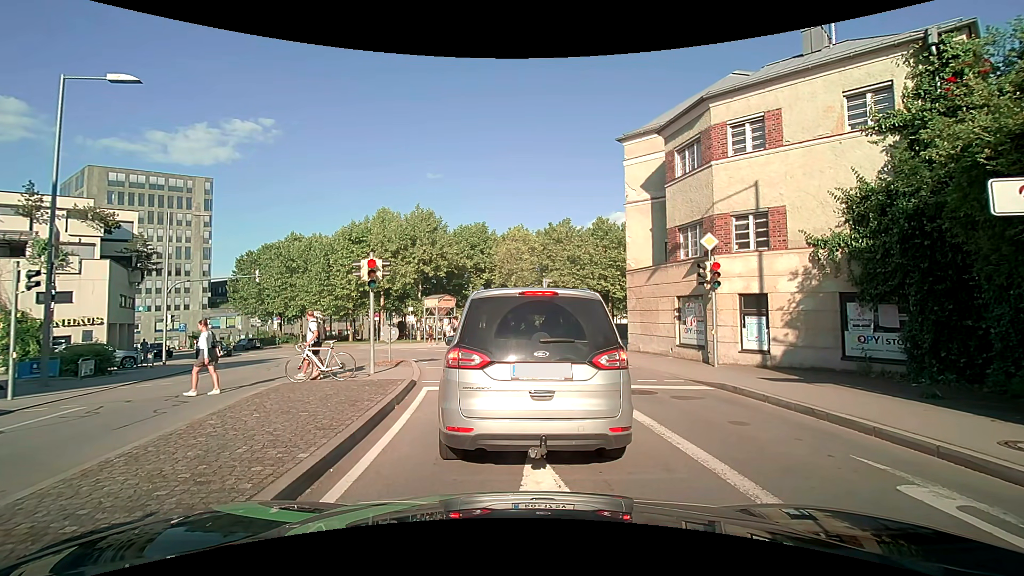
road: tertiary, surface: asphalt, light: Day
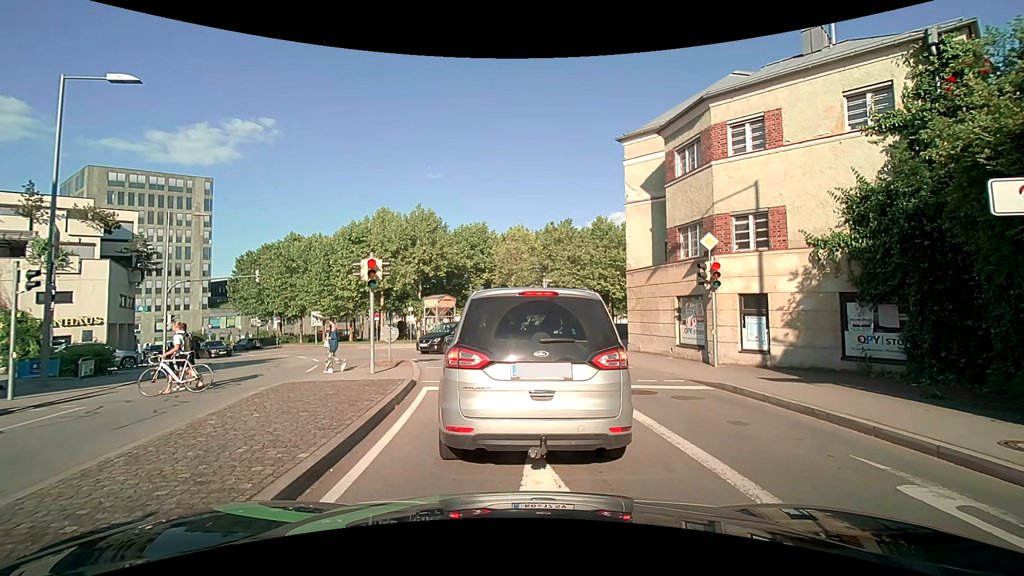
(0.0, 0.0) m; 0°
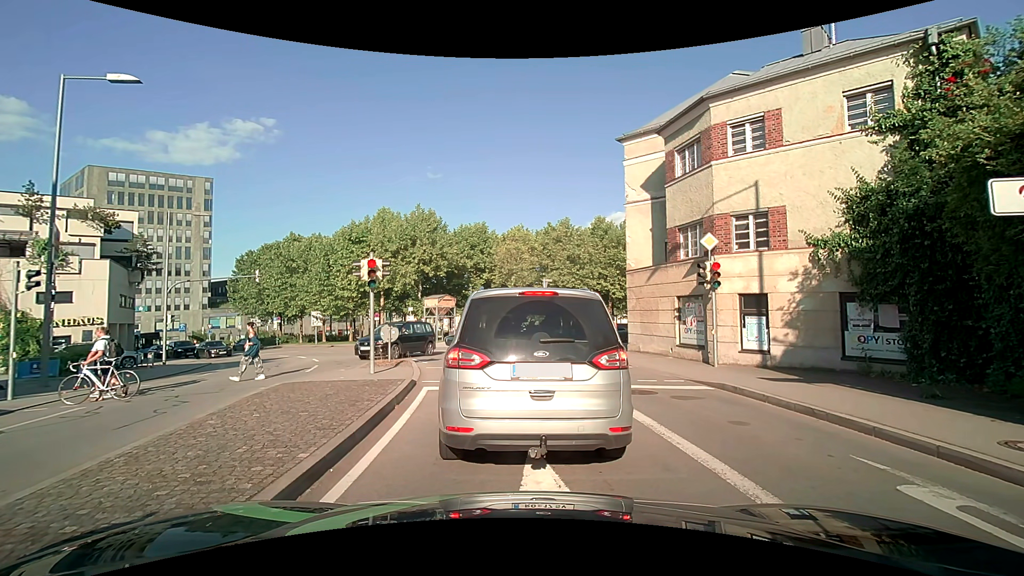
(0.0, 0.0) m; 0°
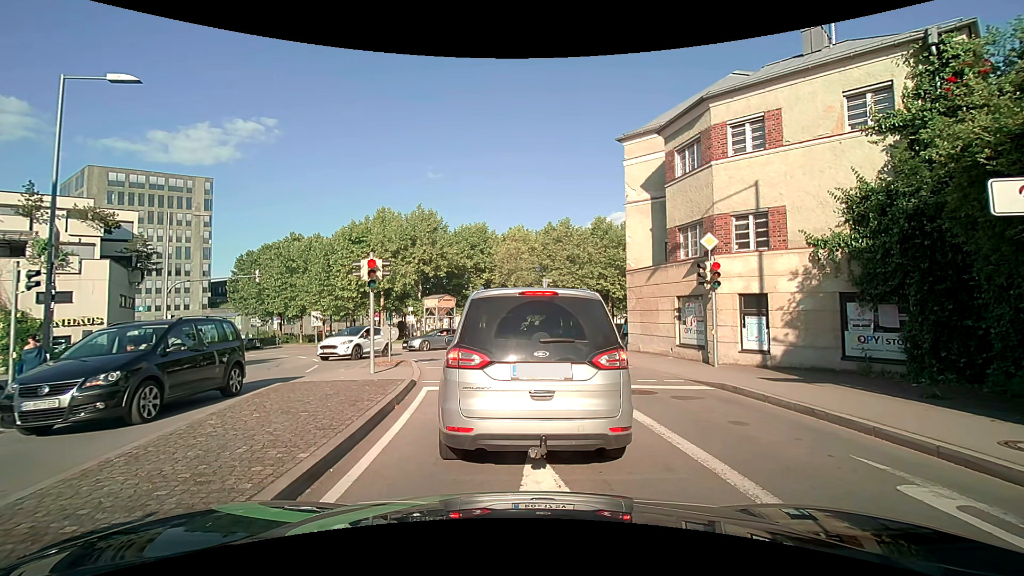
(0.0, 0.0) m; 0°
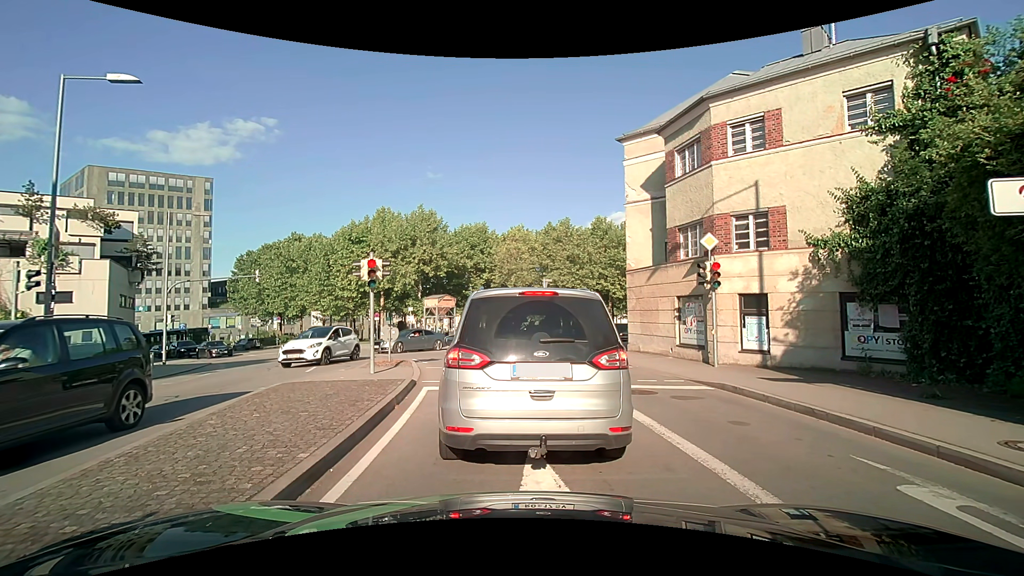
(0.0, 0.0) m; 0°
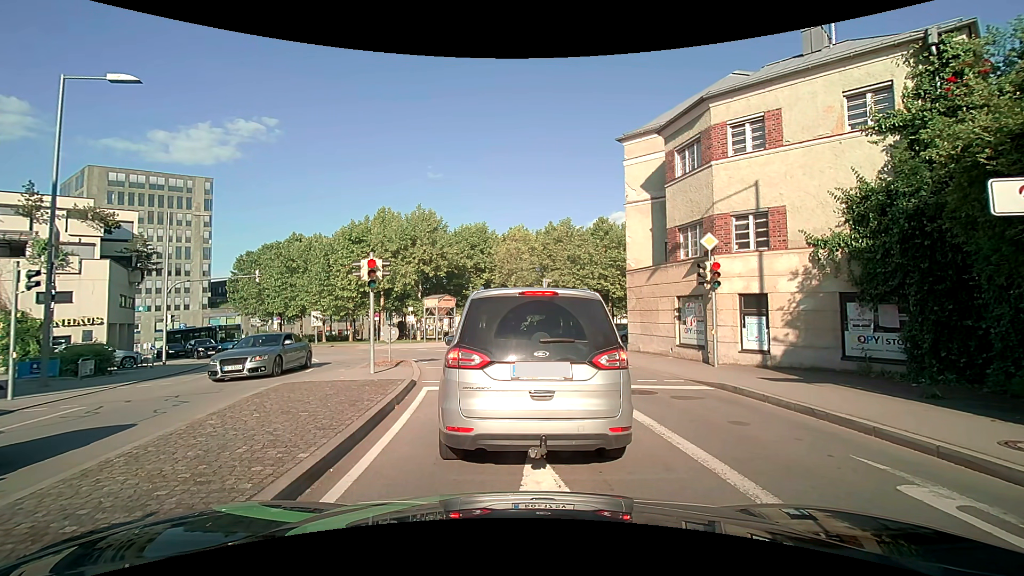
(0.0, 0.0) m; 0°
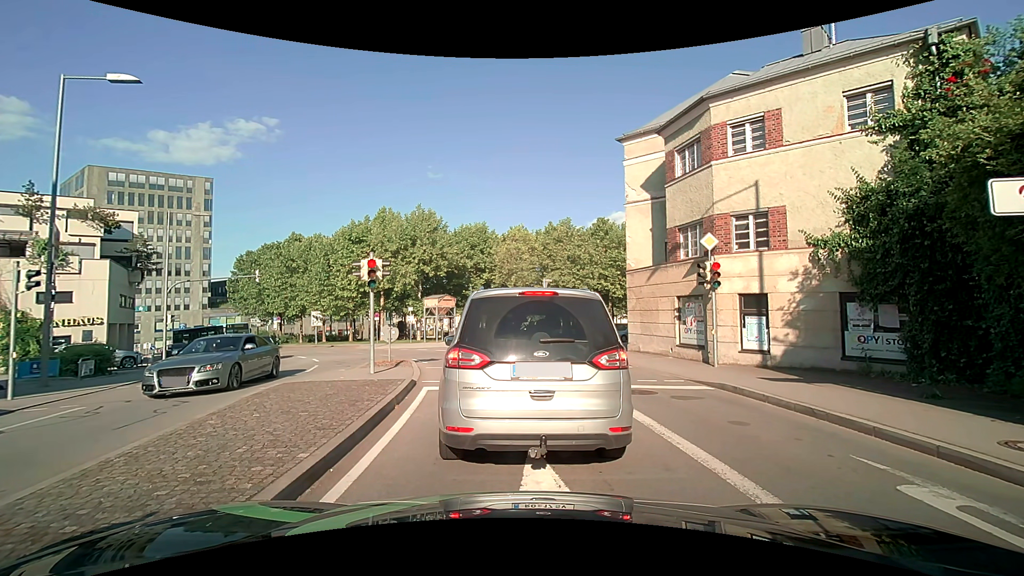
(0.0, 0.0) m; 0°
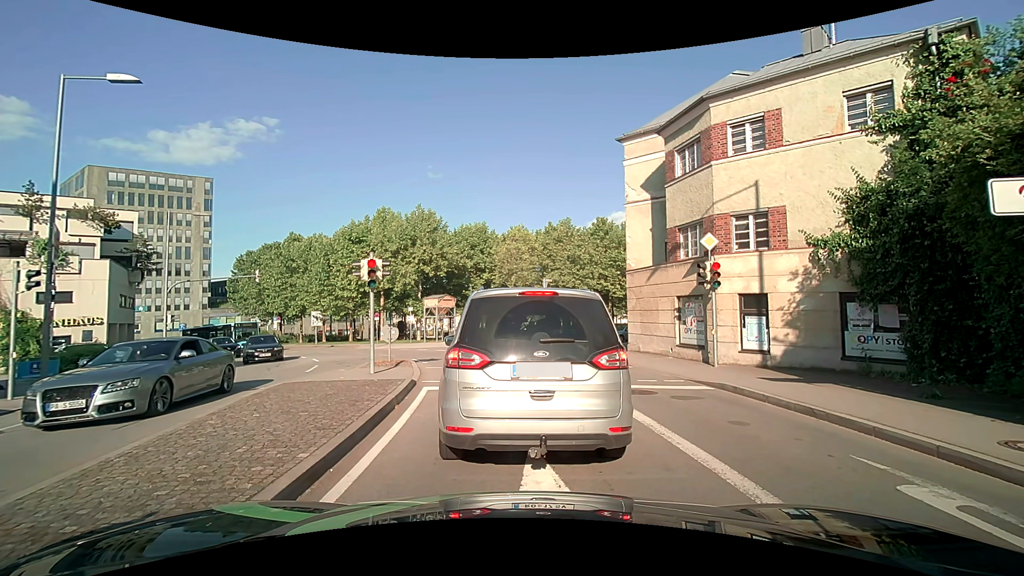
(0.0, 0.0) m; 0°
